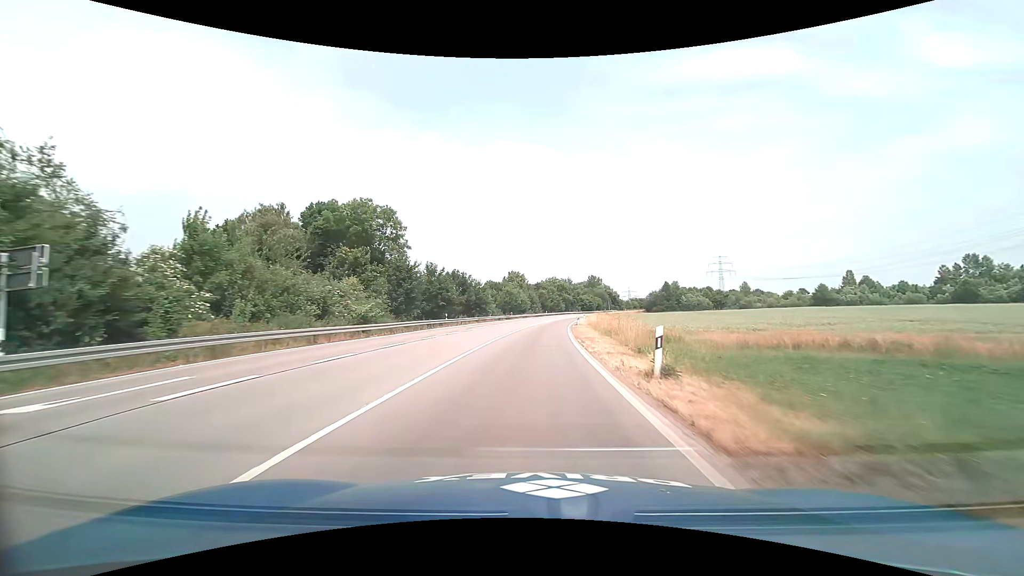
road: primary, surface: asphalt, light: Day
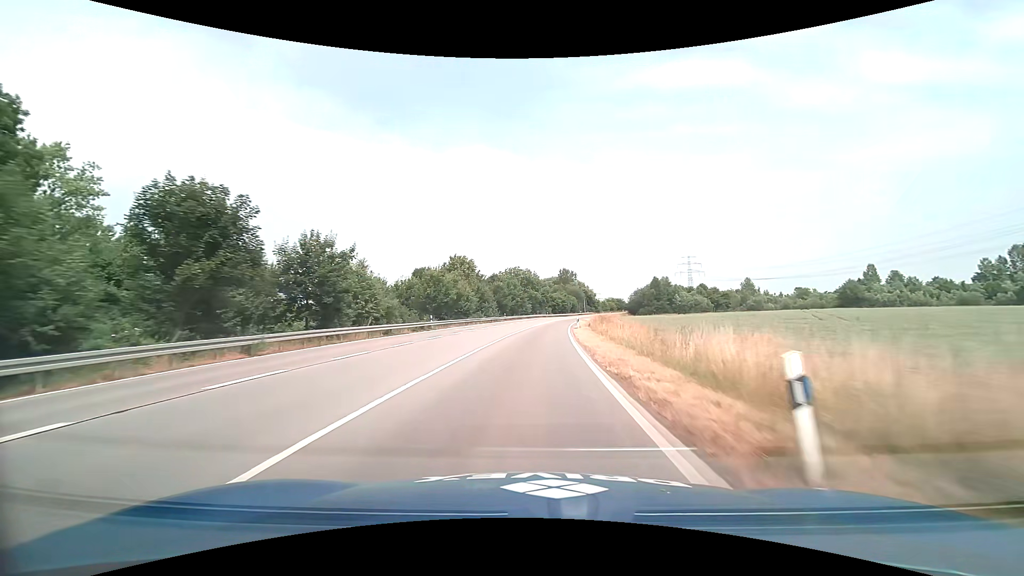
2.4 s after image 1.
(+1.9, +46.3) m; +4°
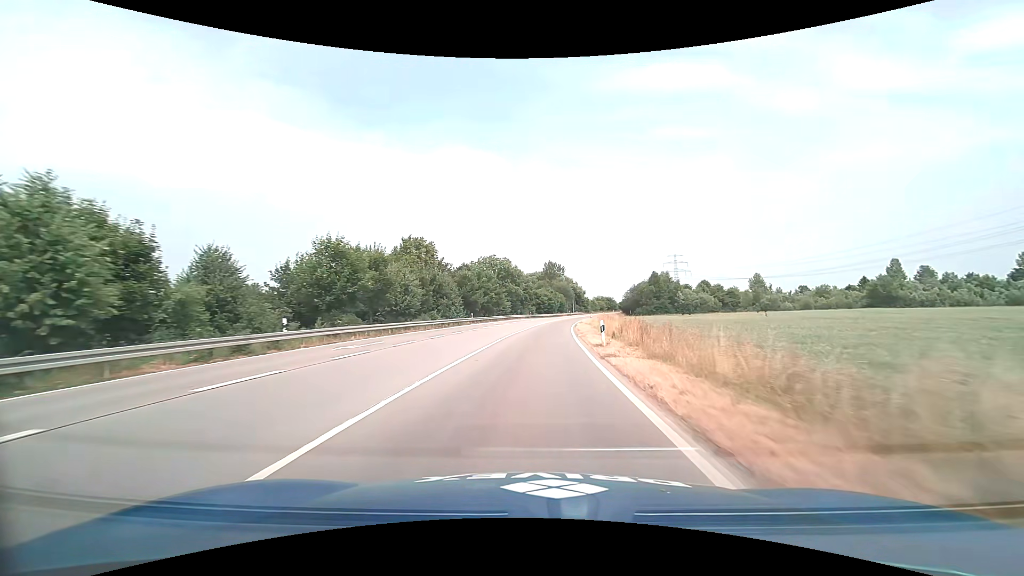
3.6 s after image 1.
(+0.4, +24.4) m; +2°
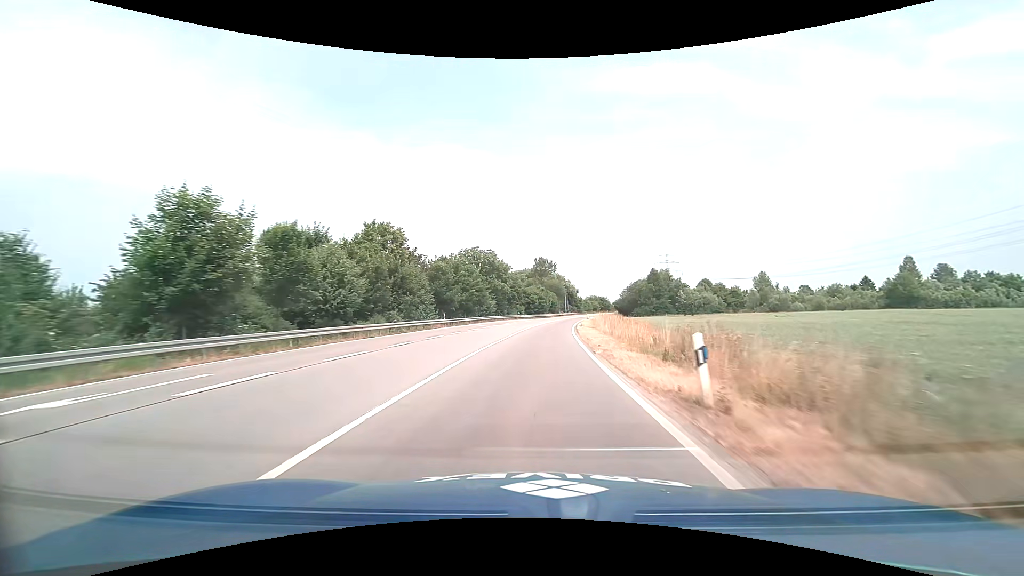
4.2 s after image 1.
(+0.1, +12.5) m; +1°
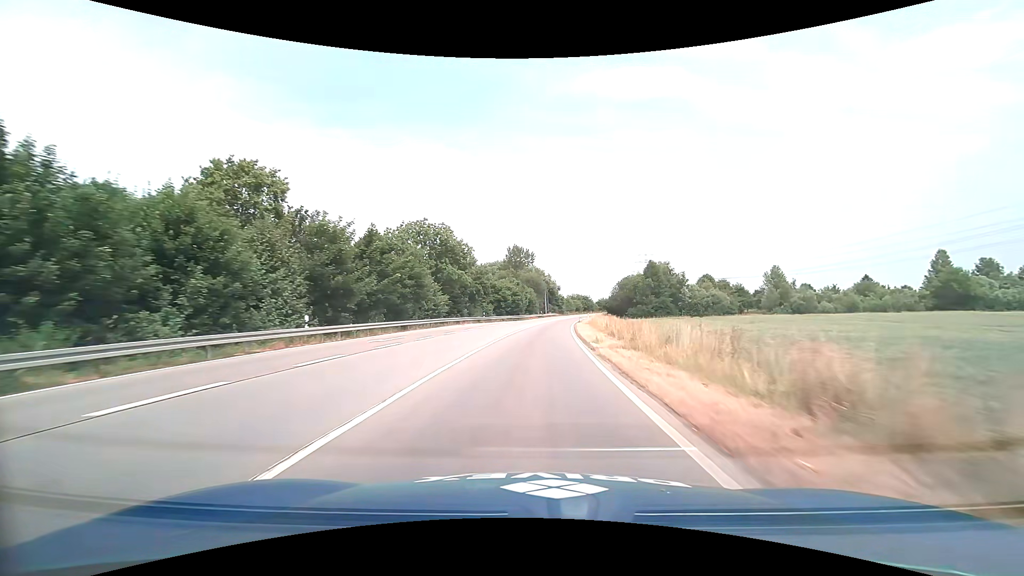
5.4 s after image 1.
(+0.6, +25.4) m; +3°
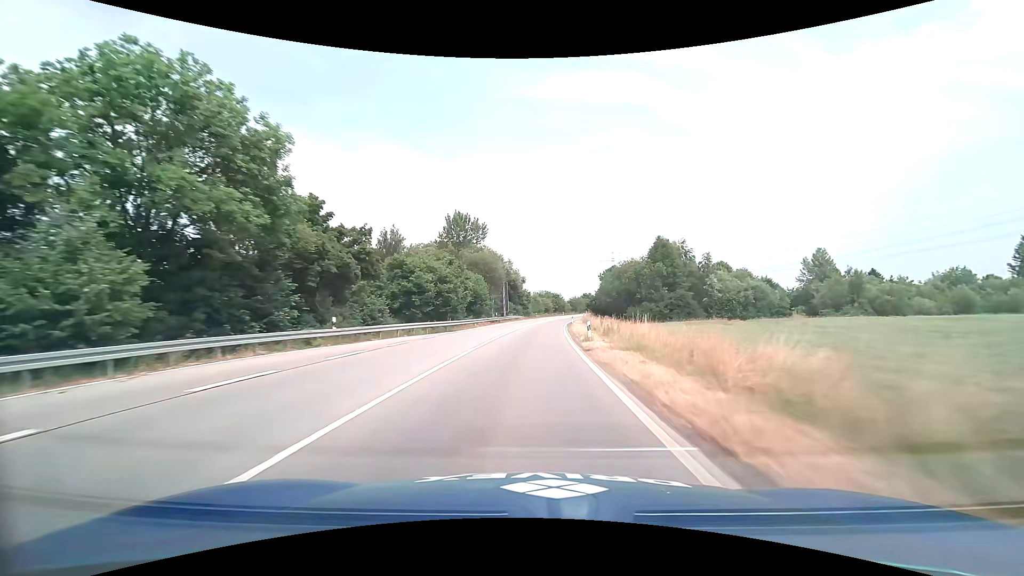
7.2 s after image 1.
(+1.5, +39.3) m; +4°
(0, +10) (0, +20) (+1, +30) (+1, +40) (+2, +50) (+3, +60) (+3, +70) (+5, +80) (+6, +90) (+7, +100) m
